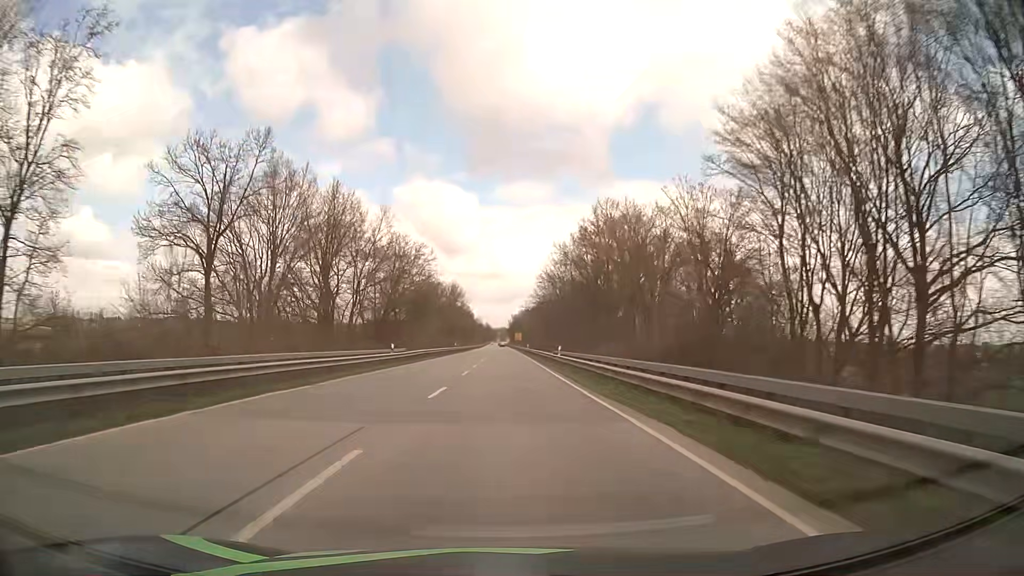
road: primary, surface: asphalt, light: Day
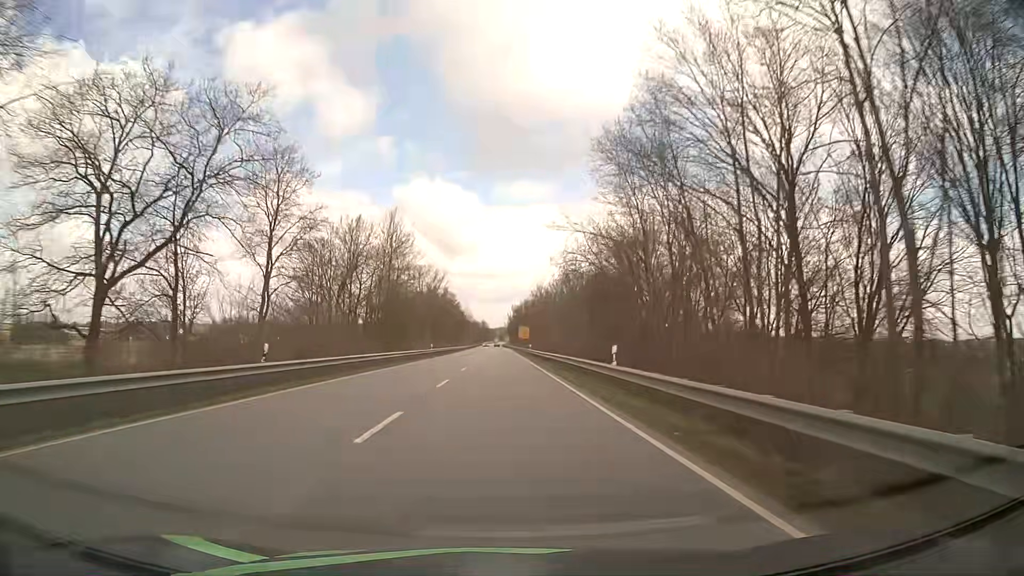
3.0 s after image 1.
(+0.3, +73.4) m; 0°
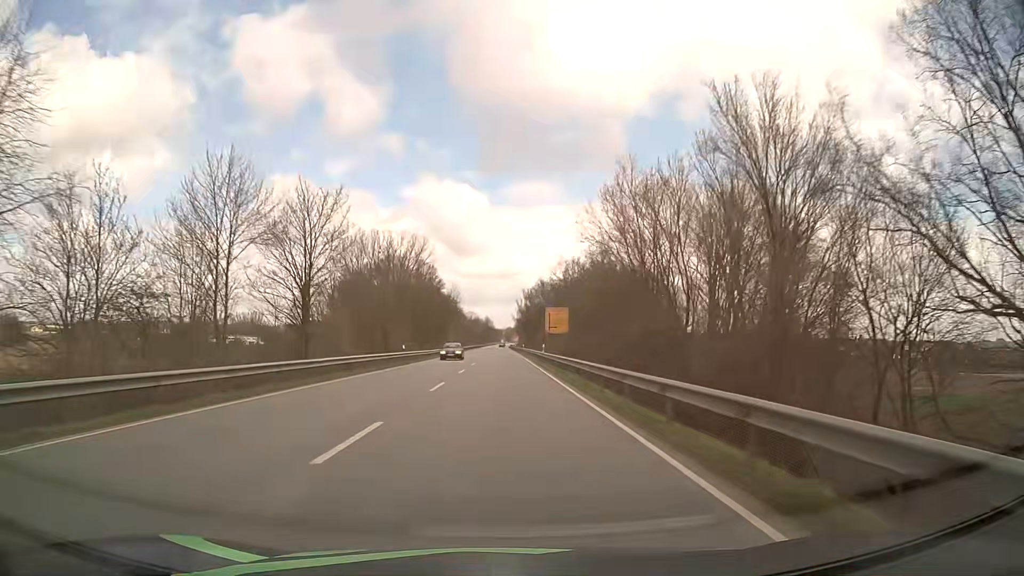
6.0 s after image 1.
(-0.3, +72.7) m; 0°
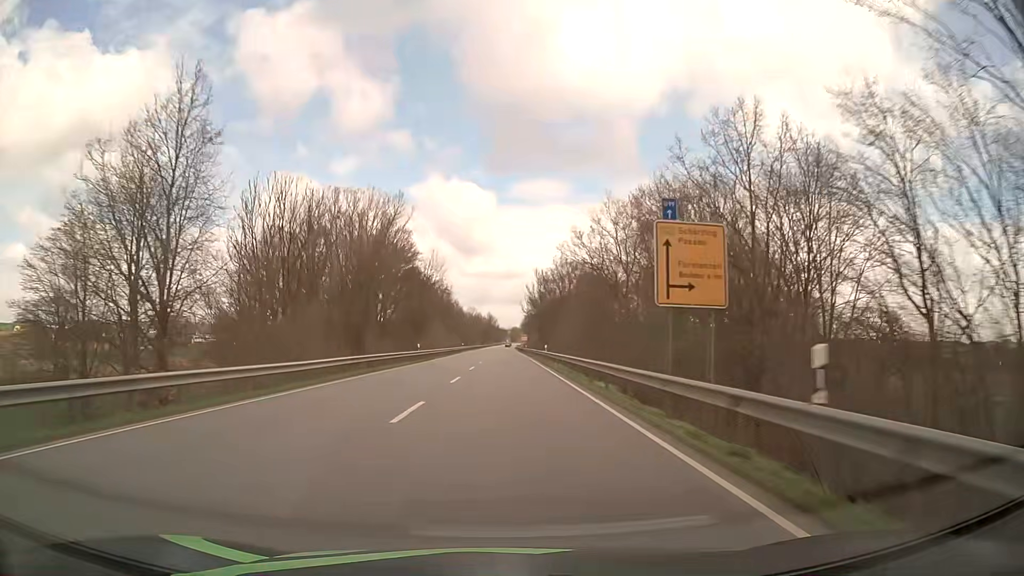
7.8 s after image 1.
(-0.2, +43.4) m; 0°
(0, +10) (0, +20) (0, +30) (0, +40) (0, +50) (0, +60) (0, +70) (0, +80) (0, +90) (0, +100) m
